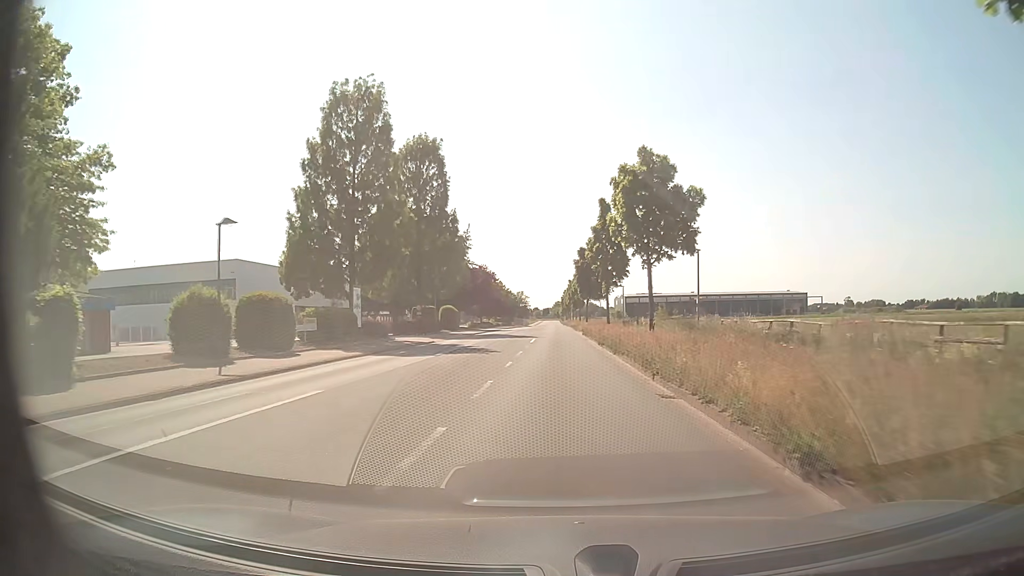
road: tertiary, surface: asphalt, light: Day
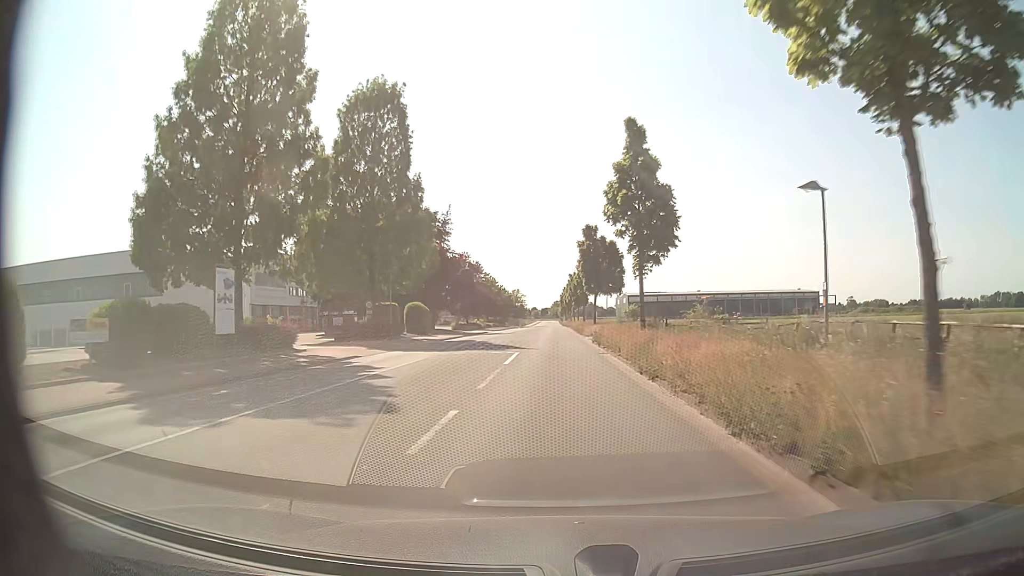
(-0.1, +16.6) m; 0°
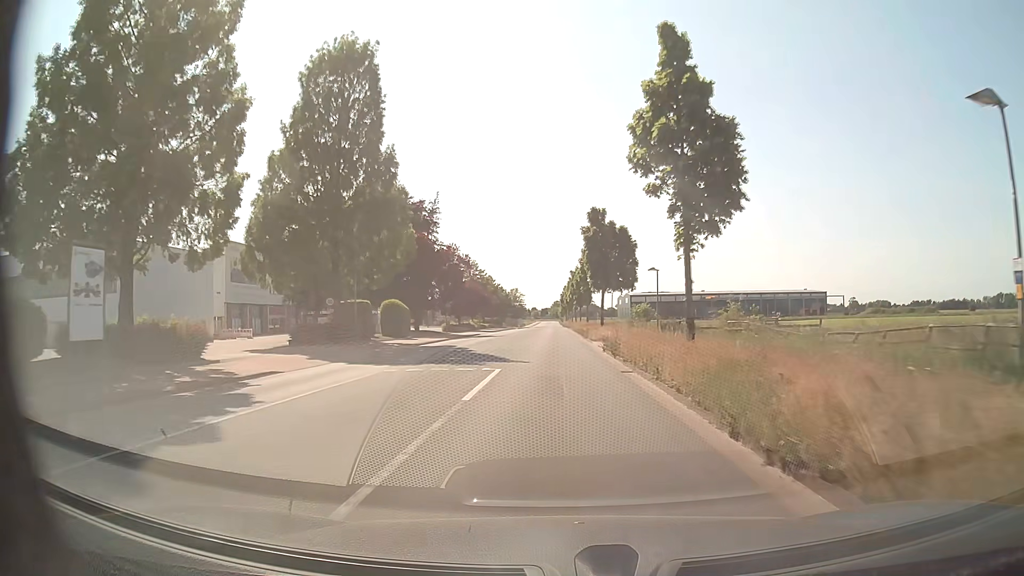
(0.0, +8.3) m; 0°
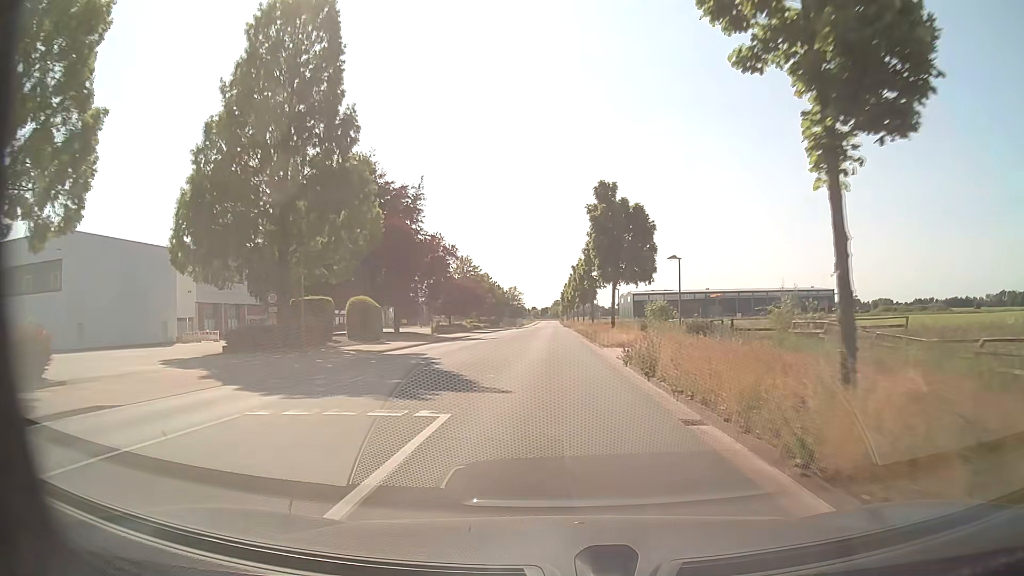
(+0.1, +8.3) m; 0°
